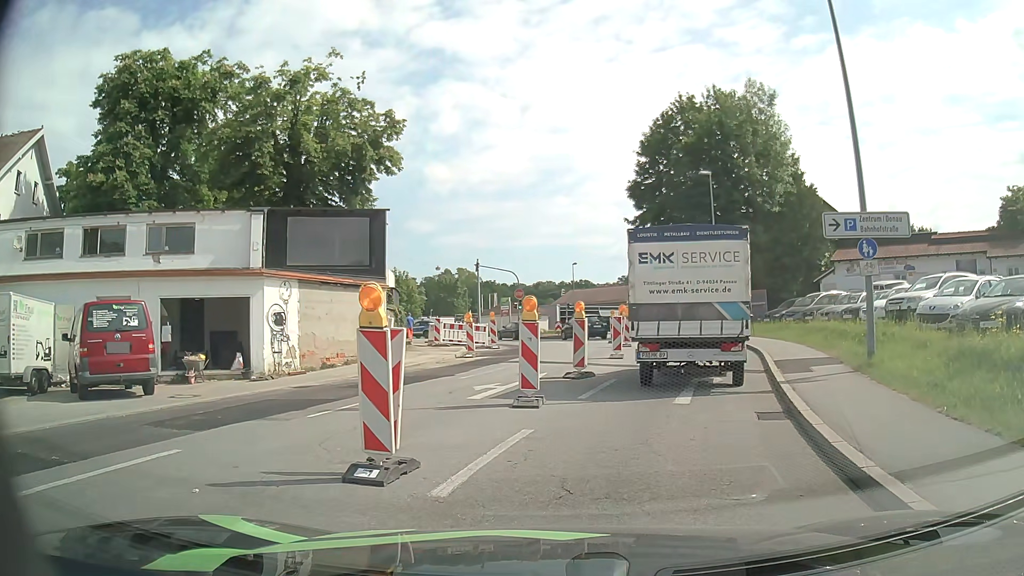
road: tertiary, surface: asphalt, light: Day
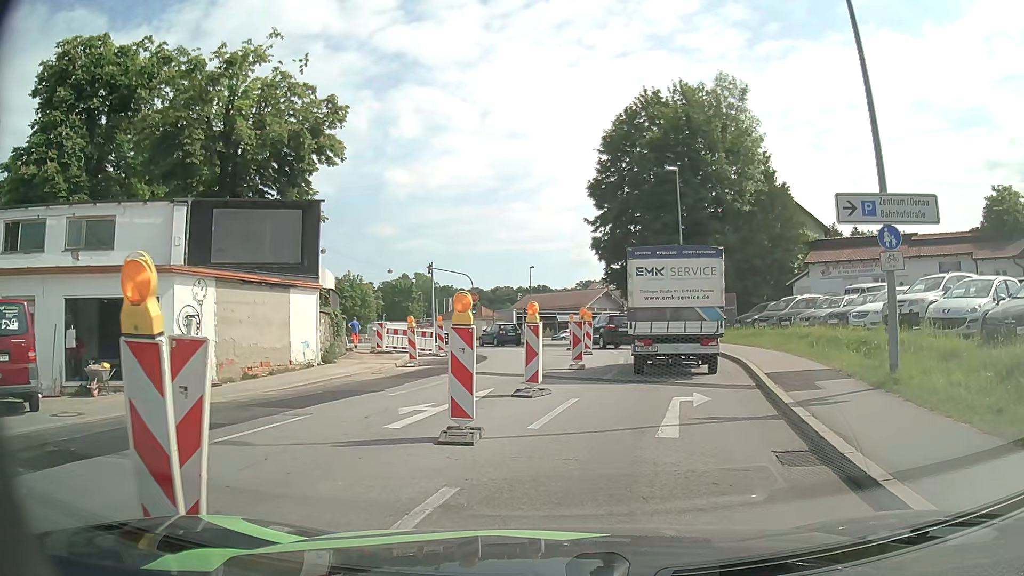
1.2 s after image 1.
(+0.1, +2.9) m; +3°
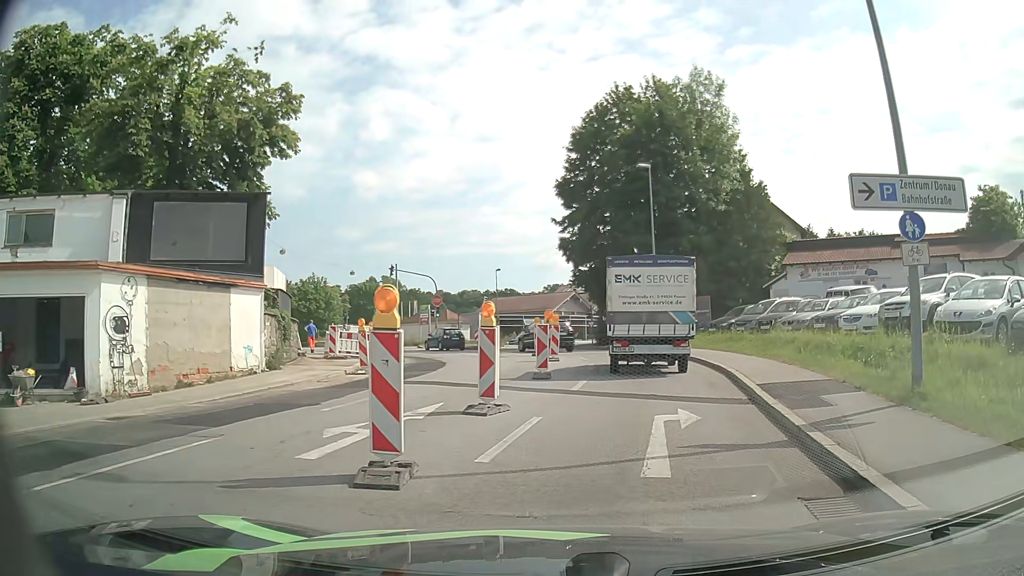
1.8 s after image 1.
(+0.1, +1.9) m; +4°
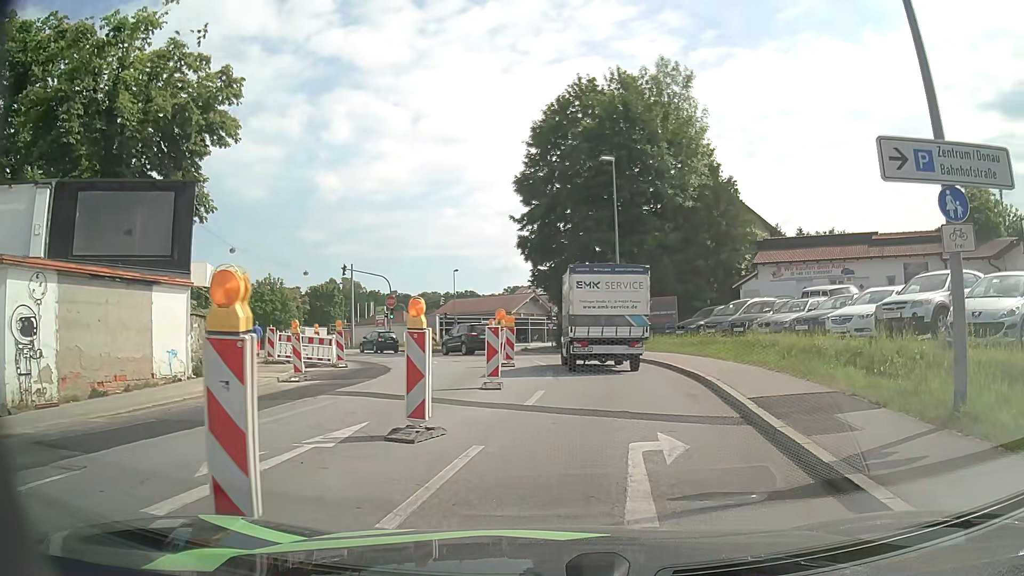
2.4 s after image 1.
(+0.1, +2.2) m; +4°
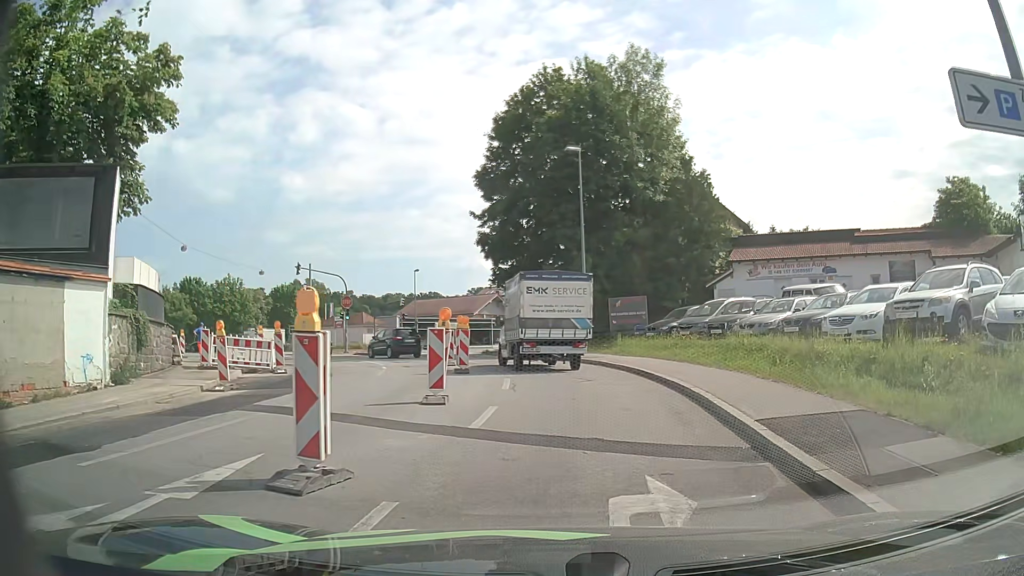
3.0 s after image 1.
(+0.1, +2.4) m; +2°
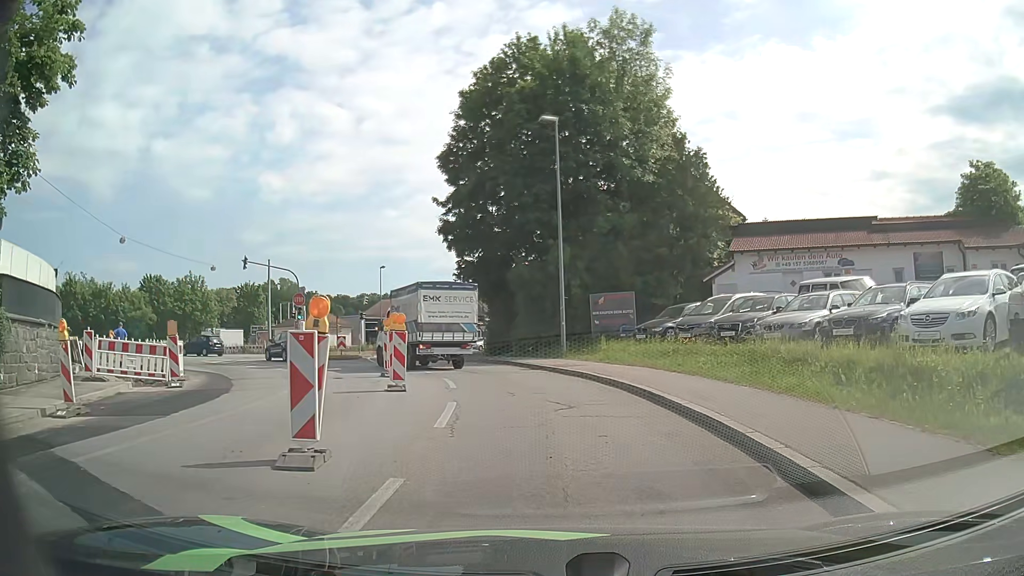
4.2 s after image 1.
(+0.2, +5.2) m; +2°
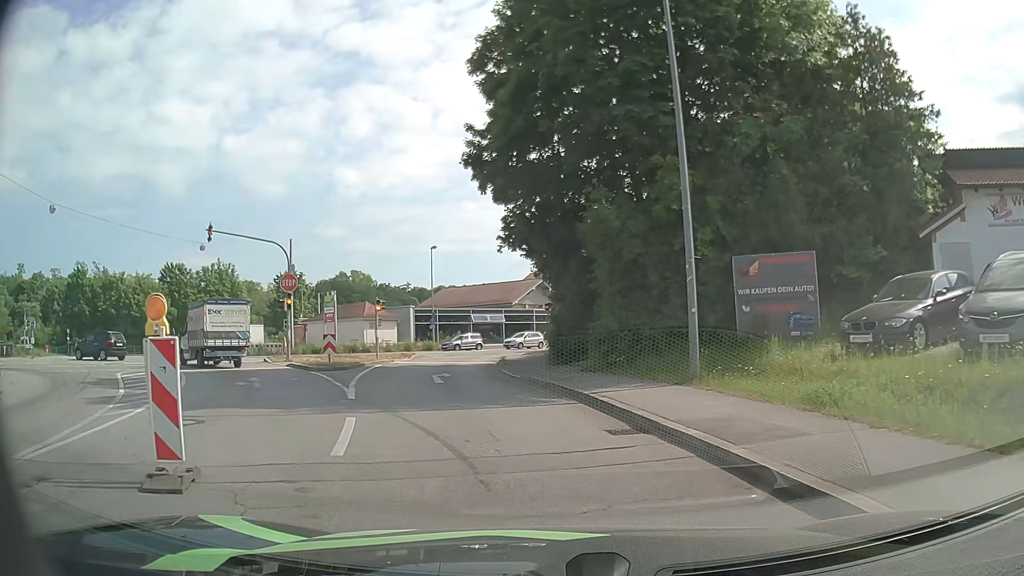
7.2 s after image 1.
(-0.4, +14.2) m; -6°
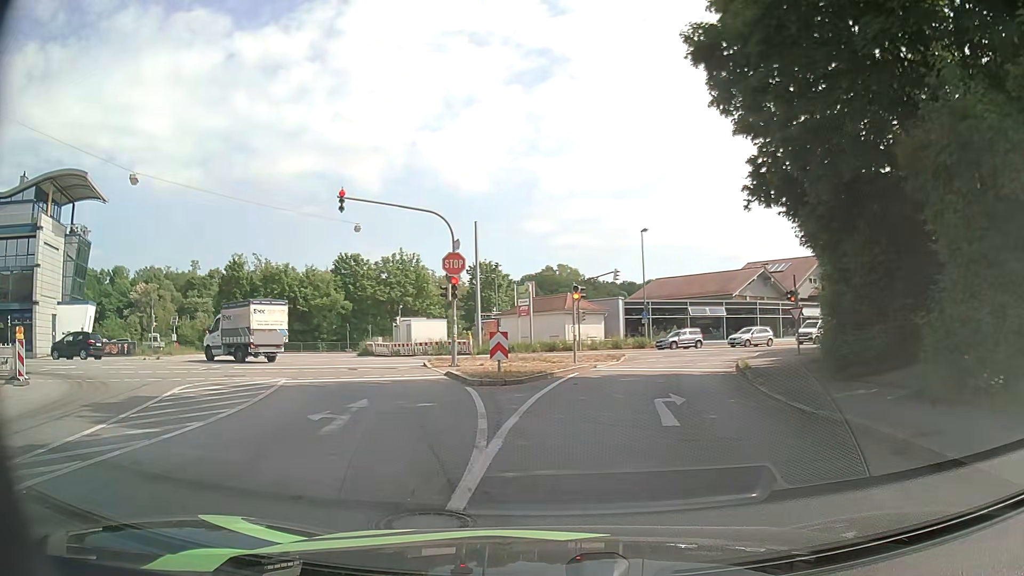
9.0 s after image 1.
(-1.1, +8.2) m; -19°
(-2, +10) (-5, +19) (-11, +27) (-19, +33) (-29, +35) (-38, +31) (-47, +27) (-56, +23) (-65, +18) (-74, +14) m
